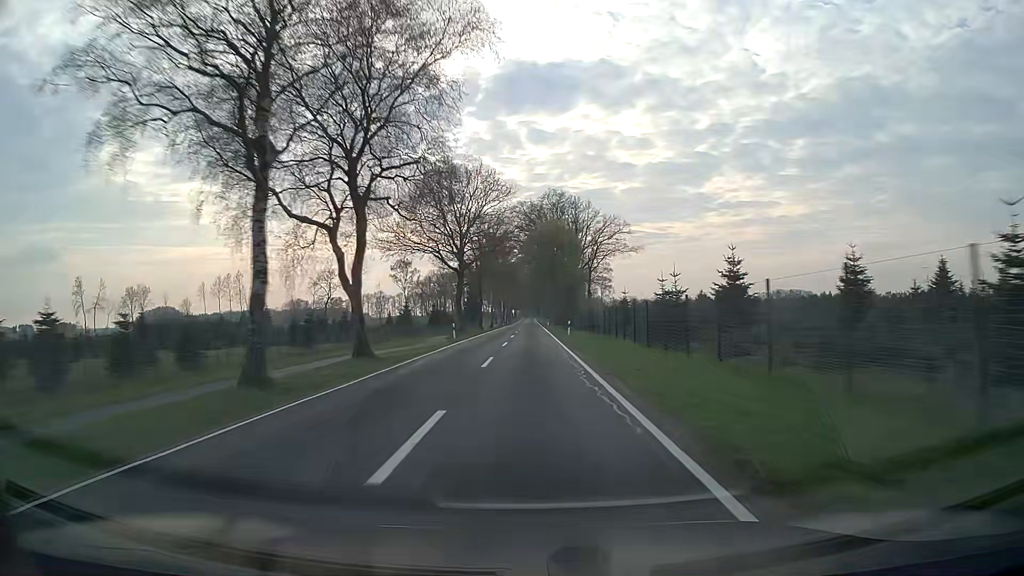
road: tertiary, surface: asphalt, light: Day
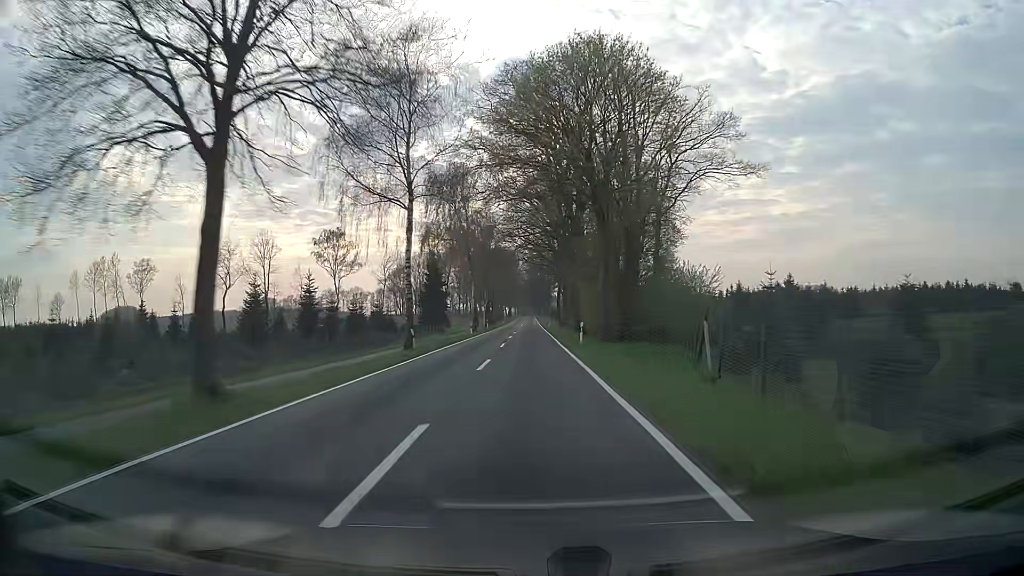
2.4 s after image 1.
(+0.1, +64.5) m; 0°
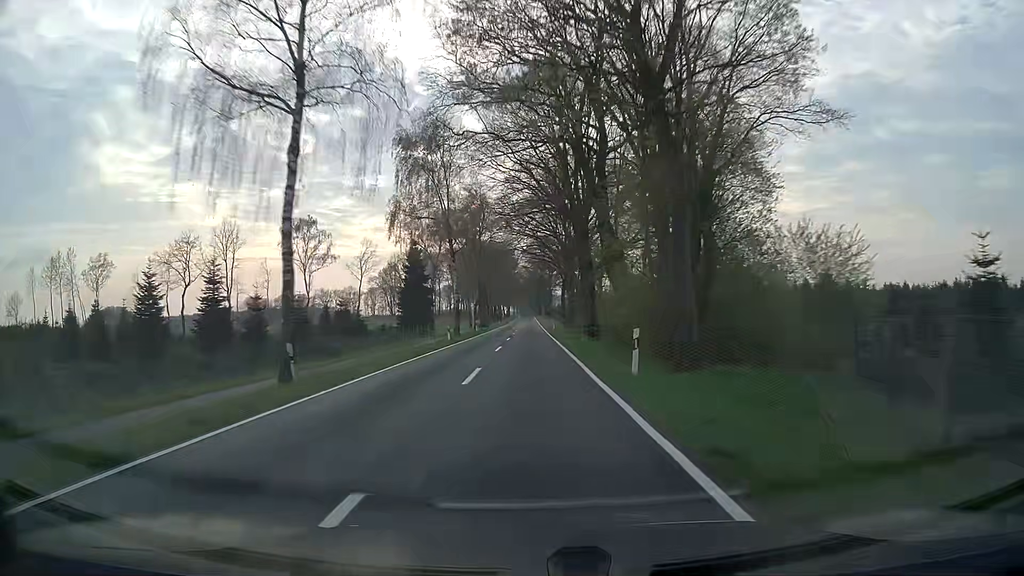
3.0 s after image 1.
(0.0, +16.0) m; 0°
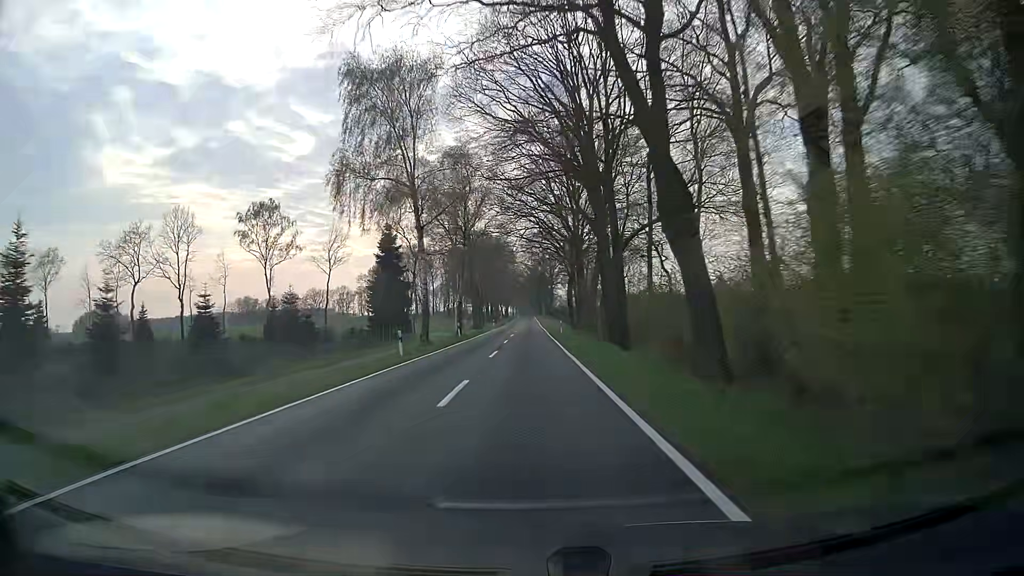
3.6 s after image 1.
(0.0, +16.0) m; 0°
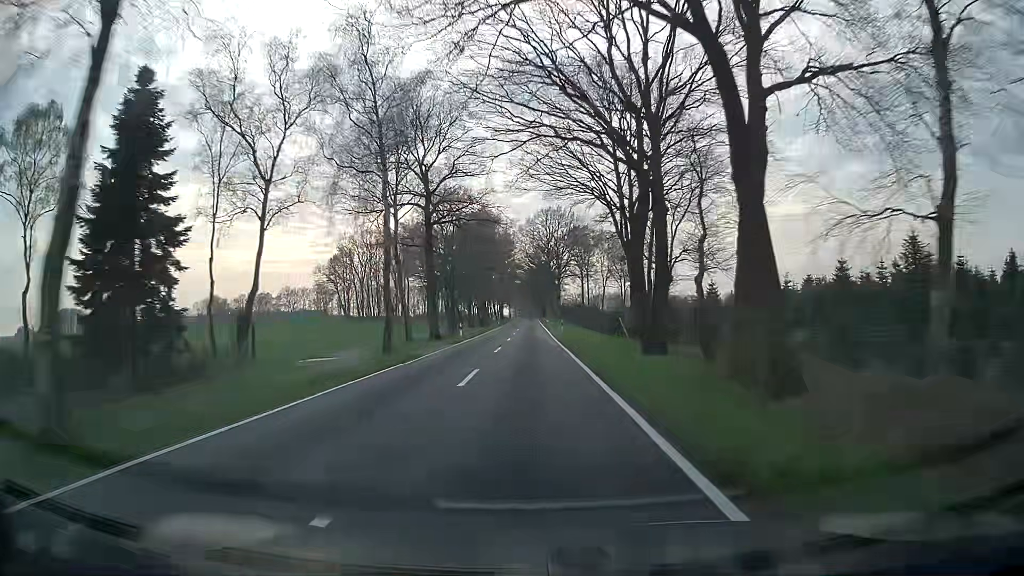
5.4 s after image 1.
(-0.1, +47.7) m; 0°
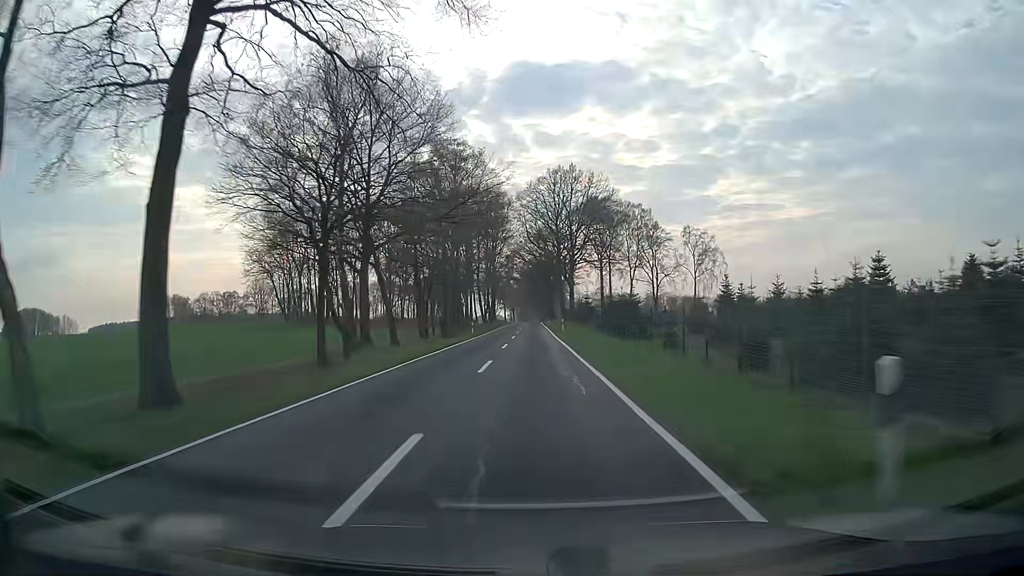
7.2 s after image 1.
(0.0, +47.5) m; 0°
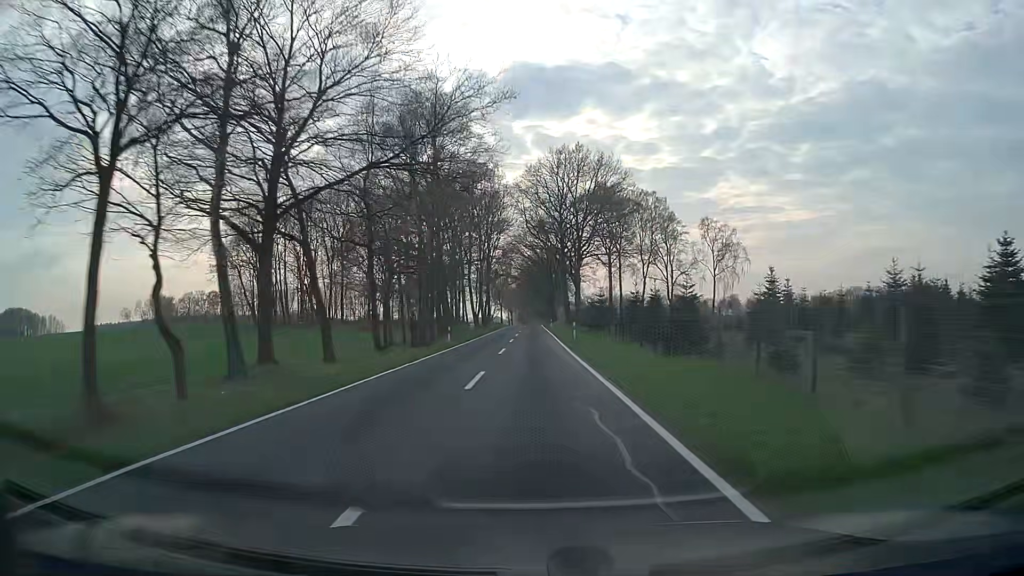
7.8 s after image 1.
(-0.1, +15.8) m; 0°
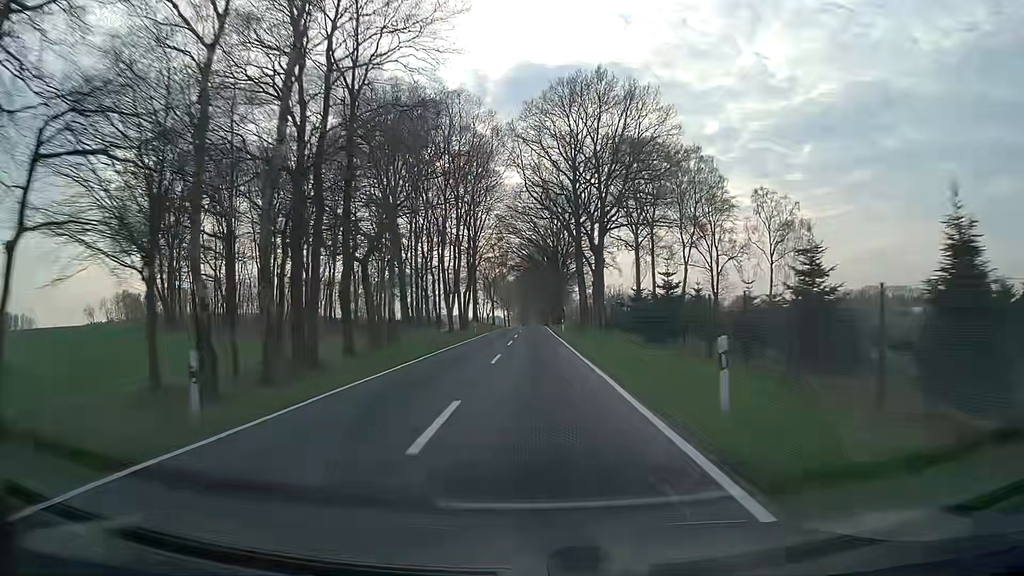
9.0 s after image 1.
(+0.1, +31.5) m; 0°
(0, +10) (0, +20) (0, +30) (0, +40) (0, +50) (0, +60) (0, +70) (0, +80) (+1, +90) (+1, +100) m
